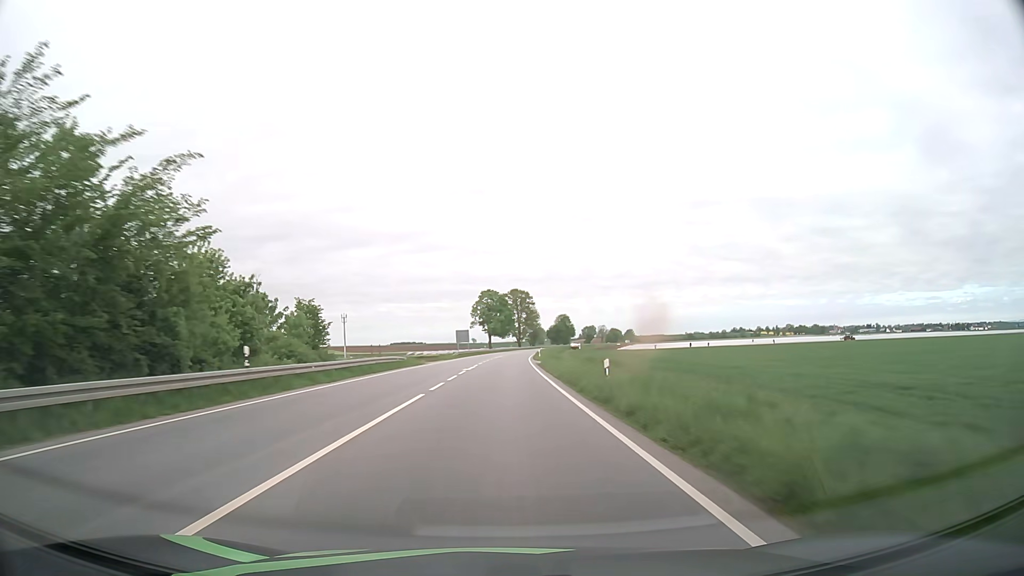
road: primary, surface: asphalt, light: Day
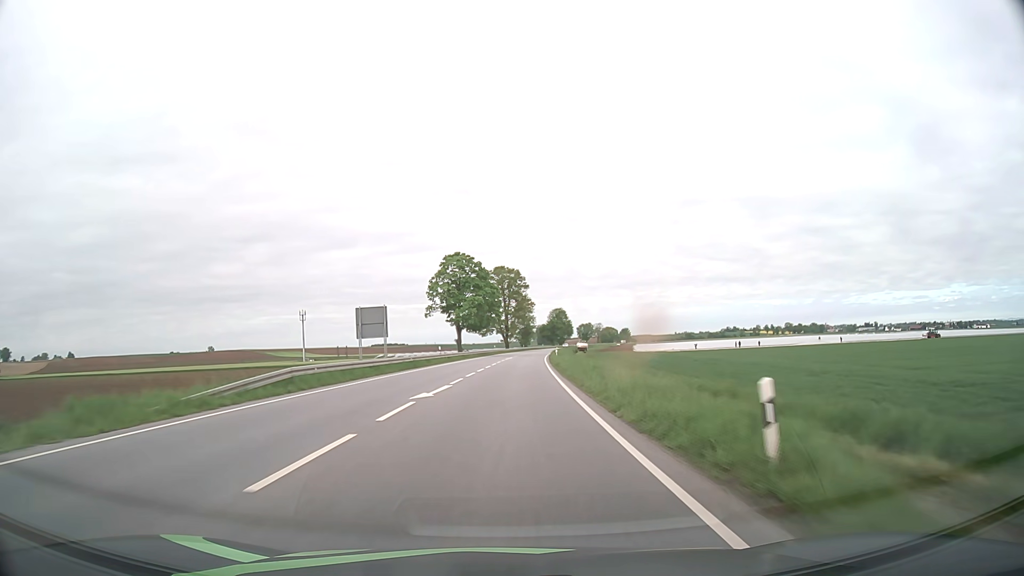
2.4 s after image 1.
(+0.6, +62.6) m; +1°
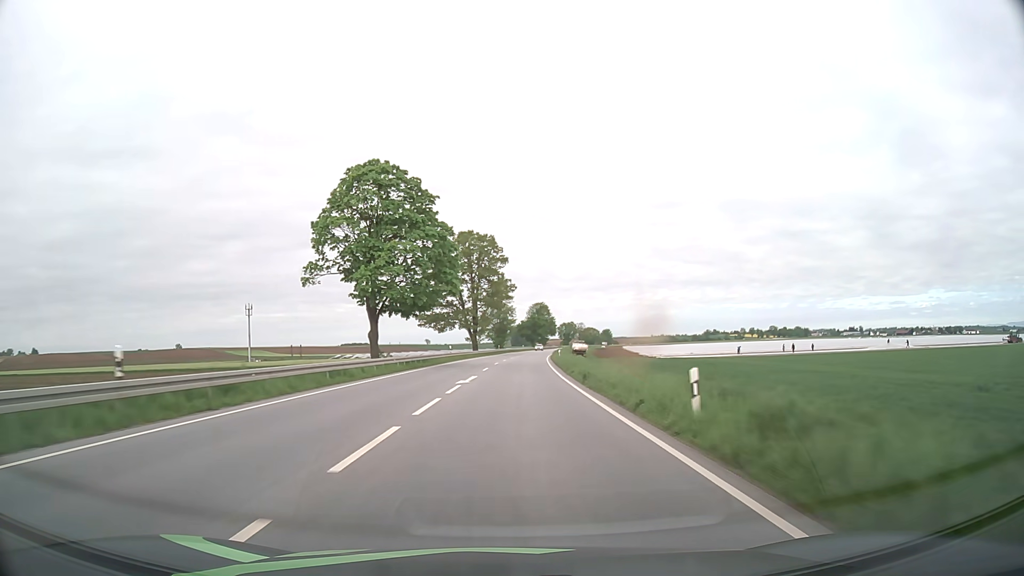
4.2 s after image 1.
(+0.7, +47.2) m; +2°
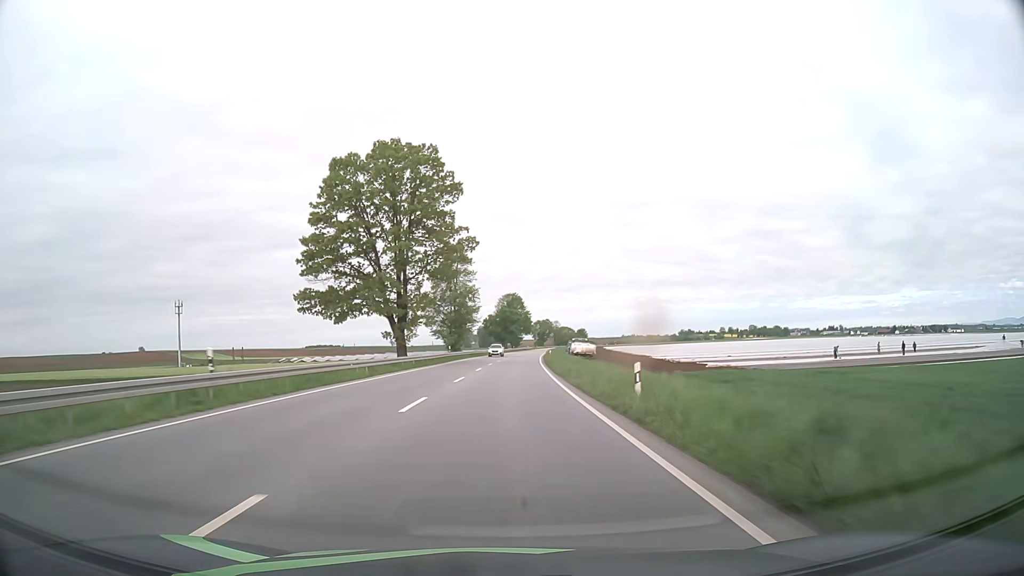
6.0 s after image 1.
(+1.4, +47.2) m; +3°
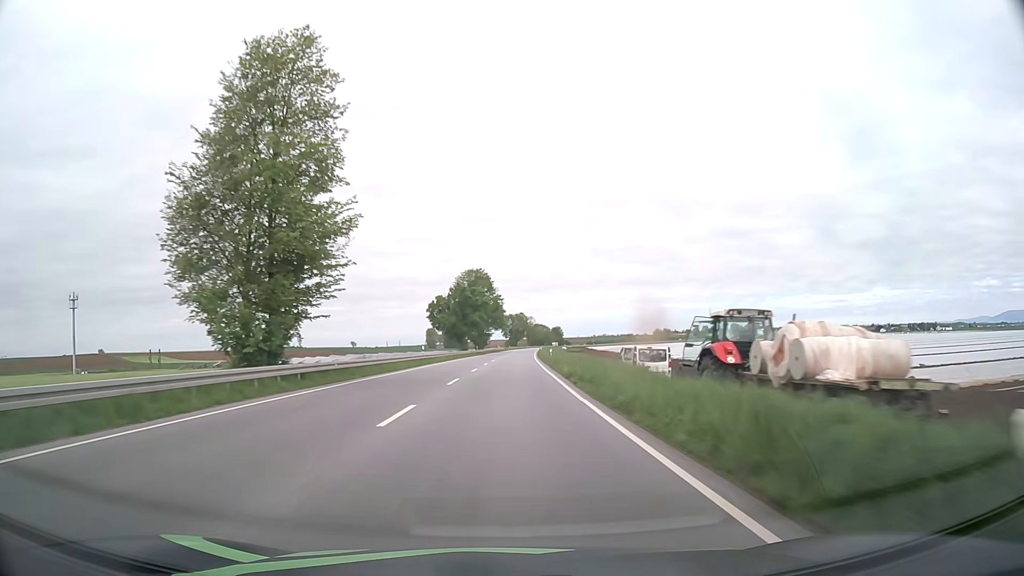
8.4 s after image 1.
(+1.4, +63.0) m; +3°
(0, +10) (0, +20) (0, +30) (+1, +40) (+1, +50) (+1, +60) (+2, +70) (+2, +80) (+2, +90) (+3, +100) m
